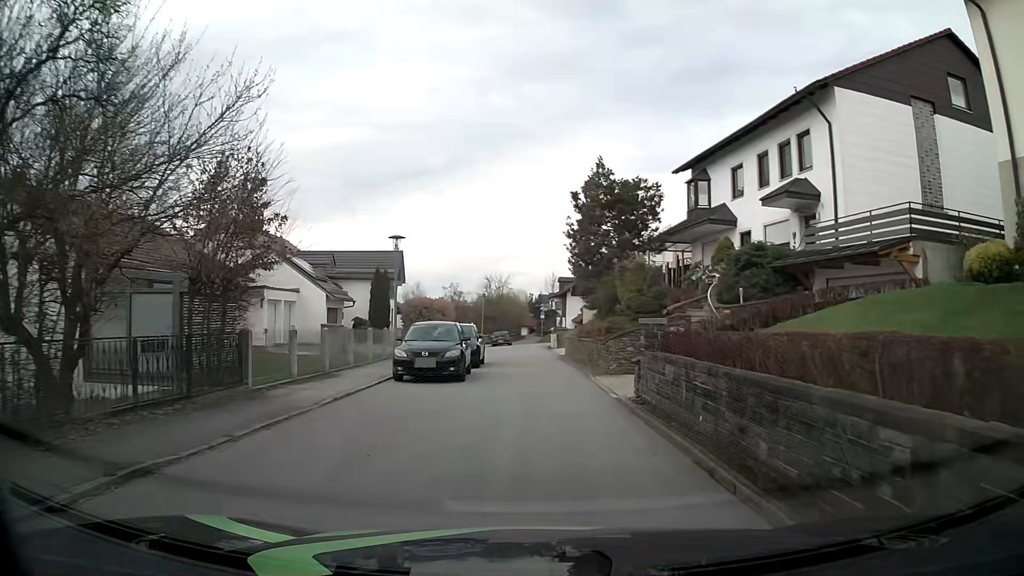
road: residential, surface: asphalt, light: Day
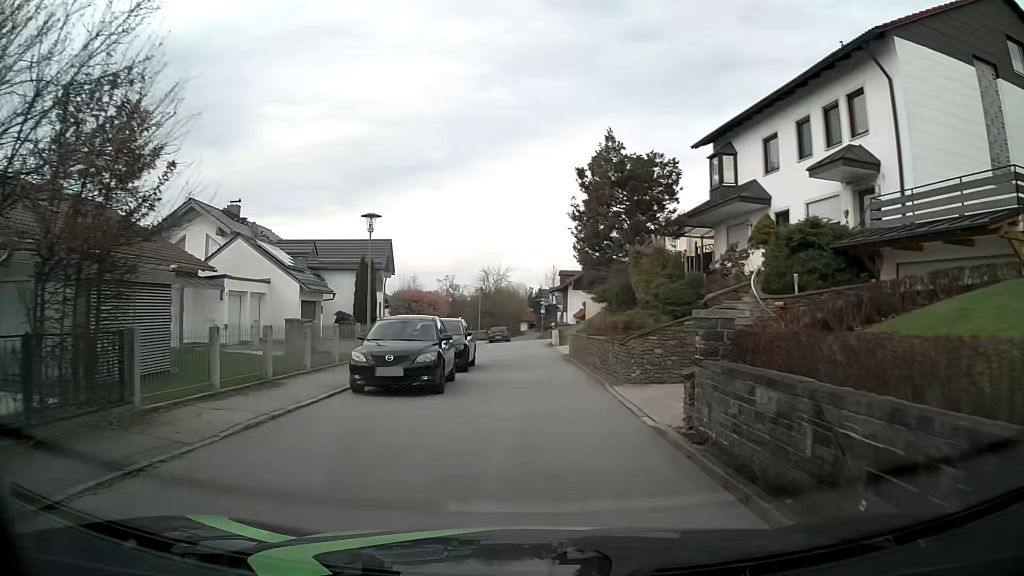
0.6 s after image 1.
(0.0, +3.9) m; 0°
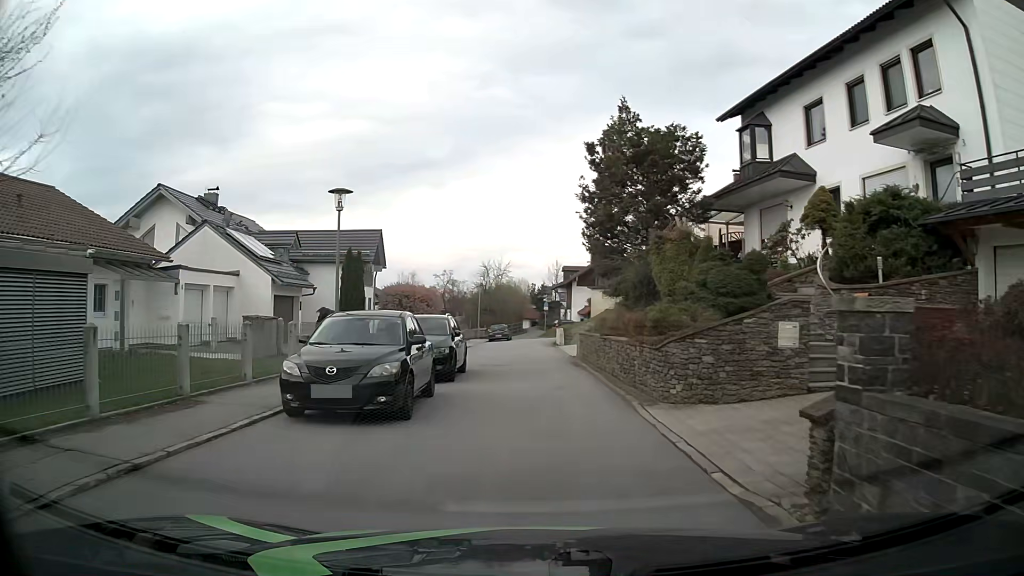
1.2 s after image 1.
(0.0, +3.6) m; 0°
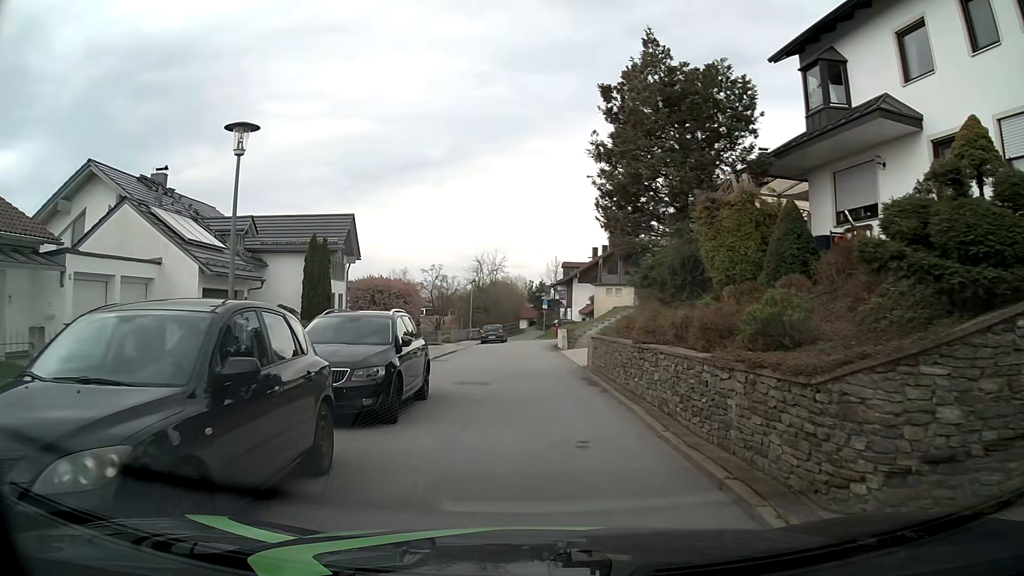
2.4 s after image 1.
(+0.1, +5.9) m; +1°
